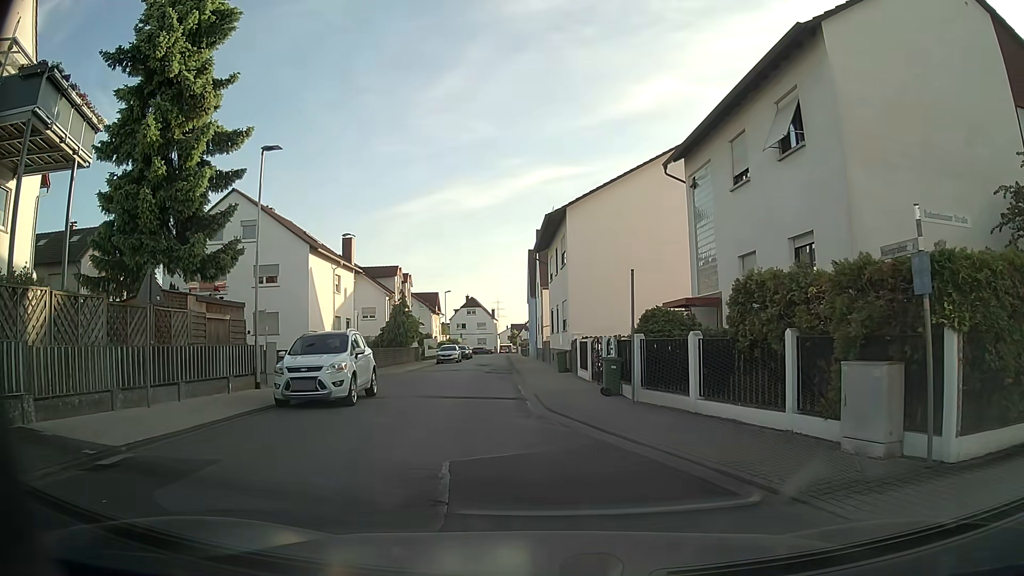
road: residential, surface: asphalt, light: Day
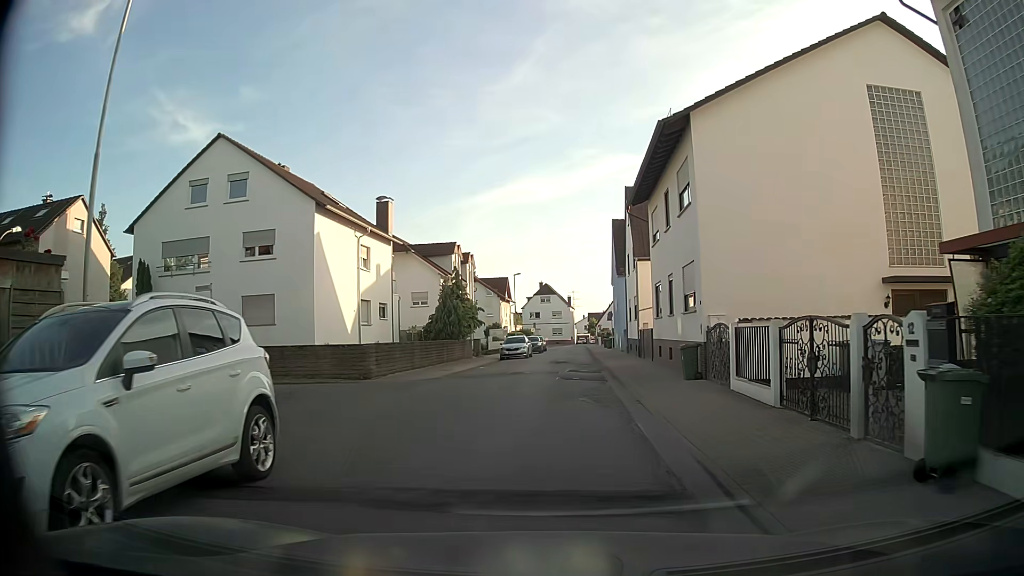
(-0.7, +11.8) m; -4°
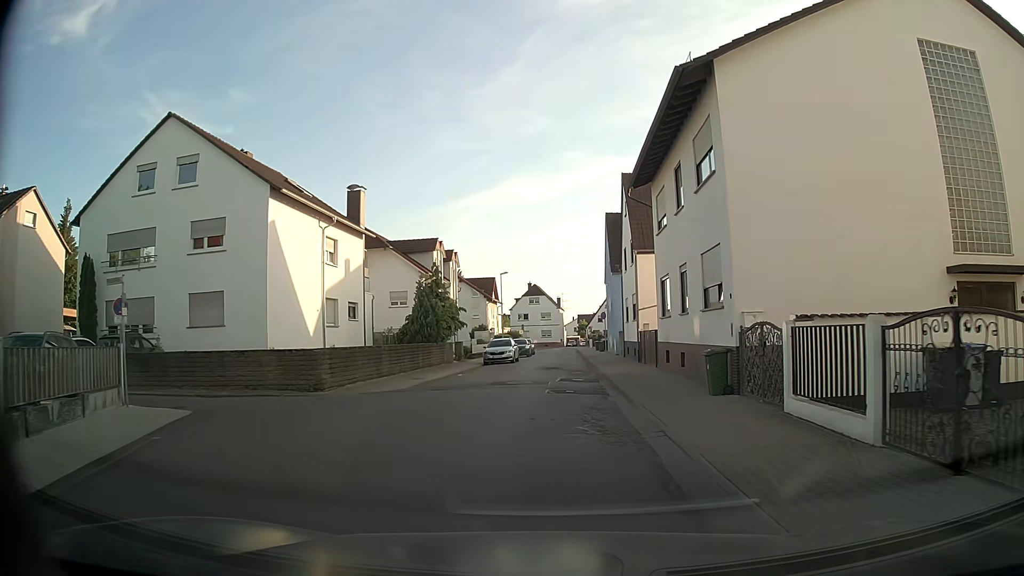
(0.0, +4.1) m; +1°
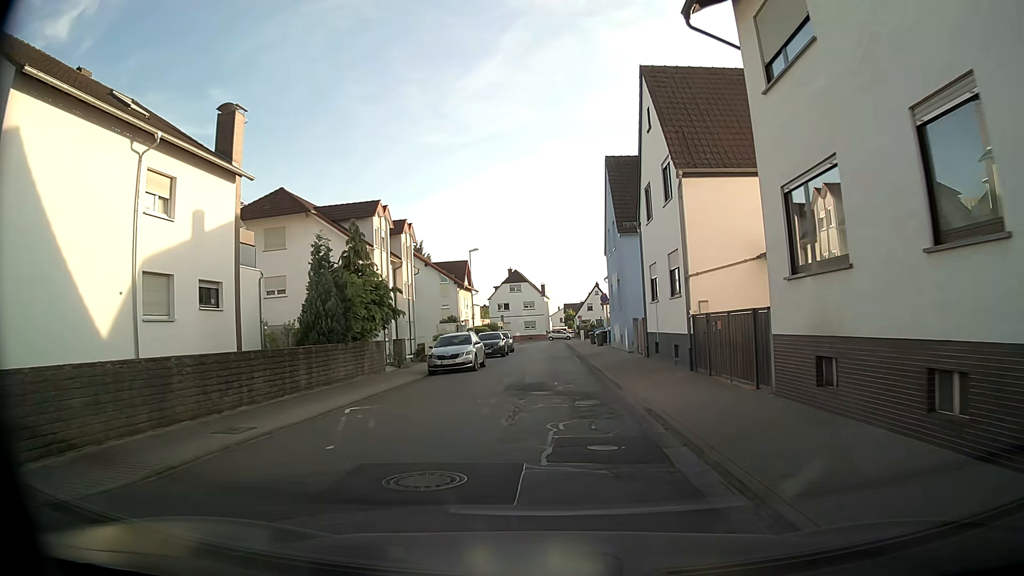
(-0.3, +14.2) m; 0°
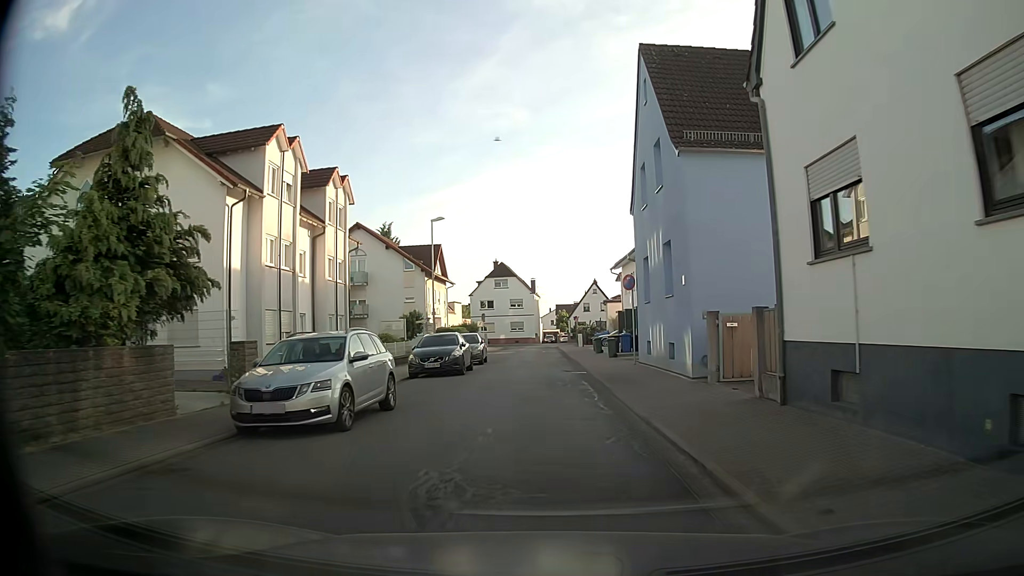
(-0.1, +15.4) m; 0°
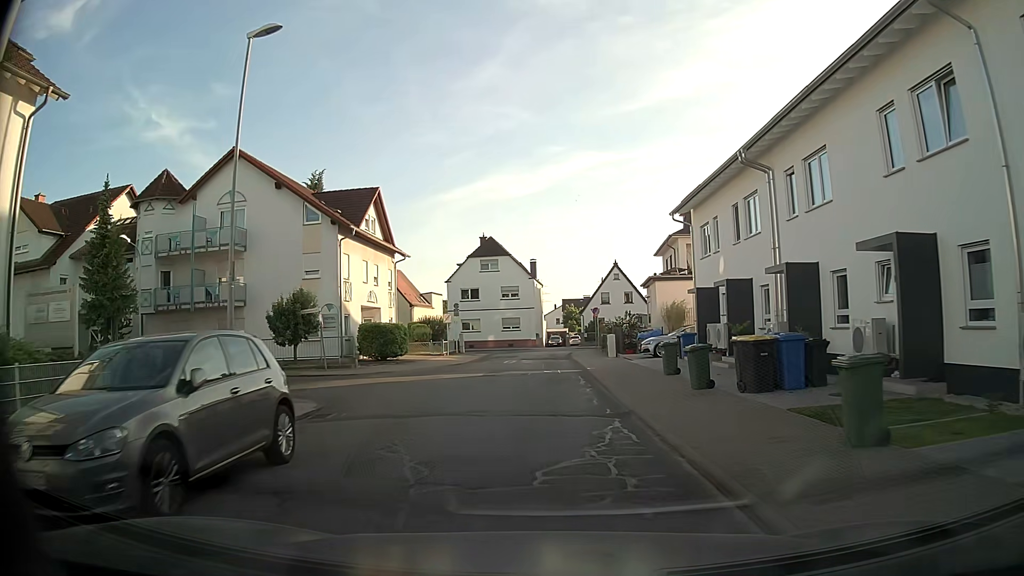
(+0.3, +26.3) m; +1°
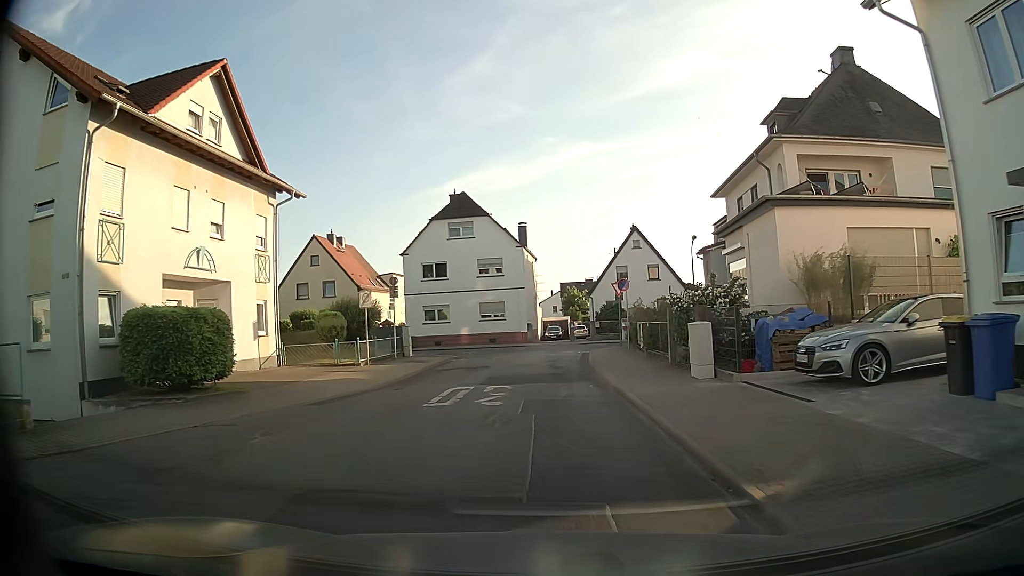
(-0.3, +20.3) m; 0°
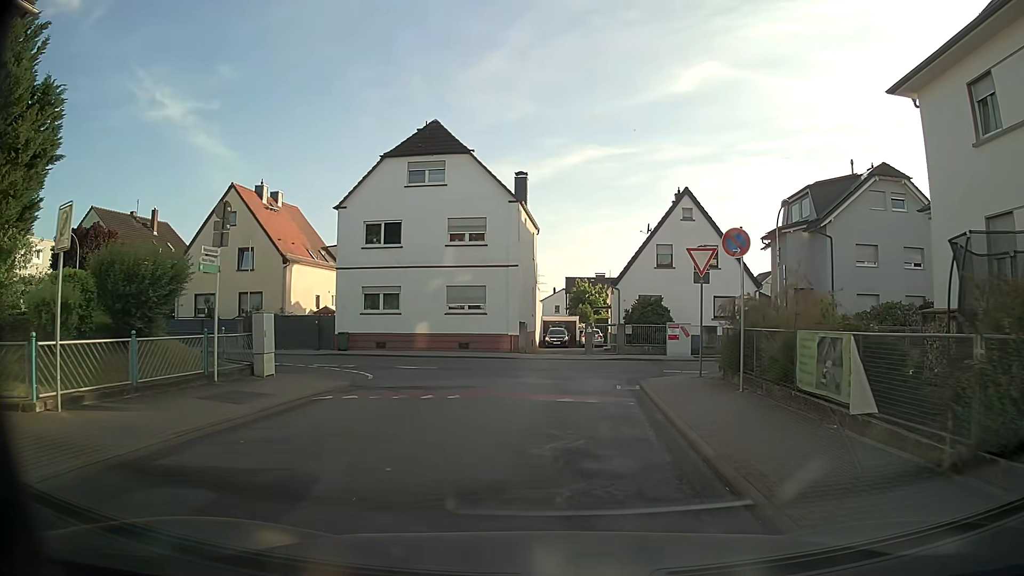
(-0.3, +17.8) m; 0°
